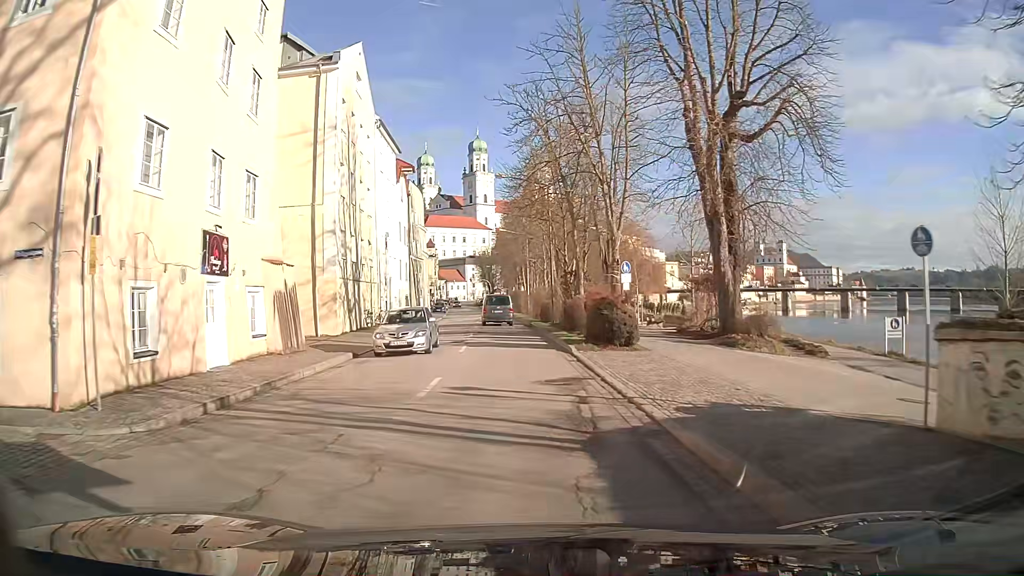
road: primary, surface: asphalt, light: Day
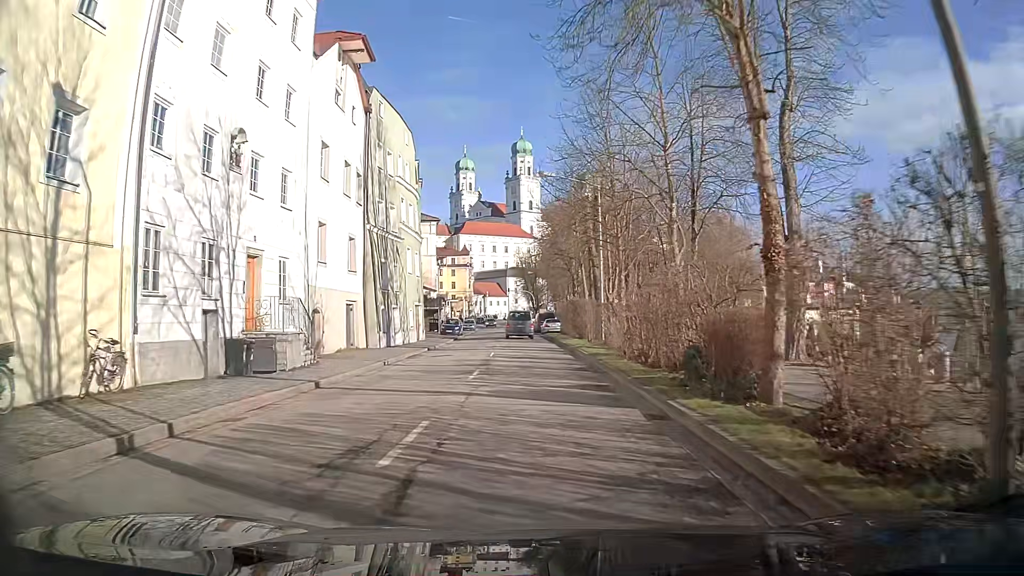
(-1.3, +32.3) m; -4°
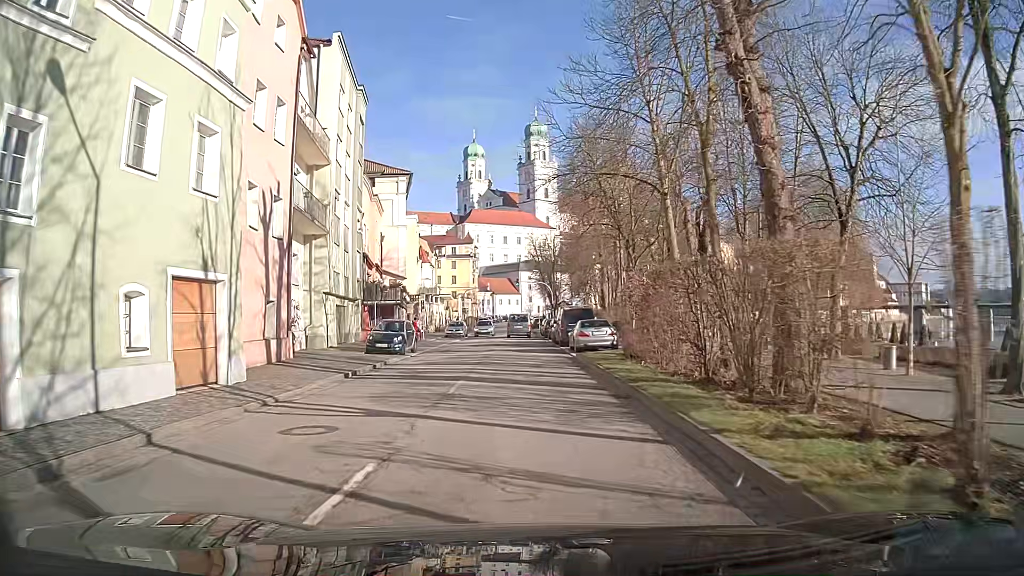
(-0.1, +29.5) m; -1°
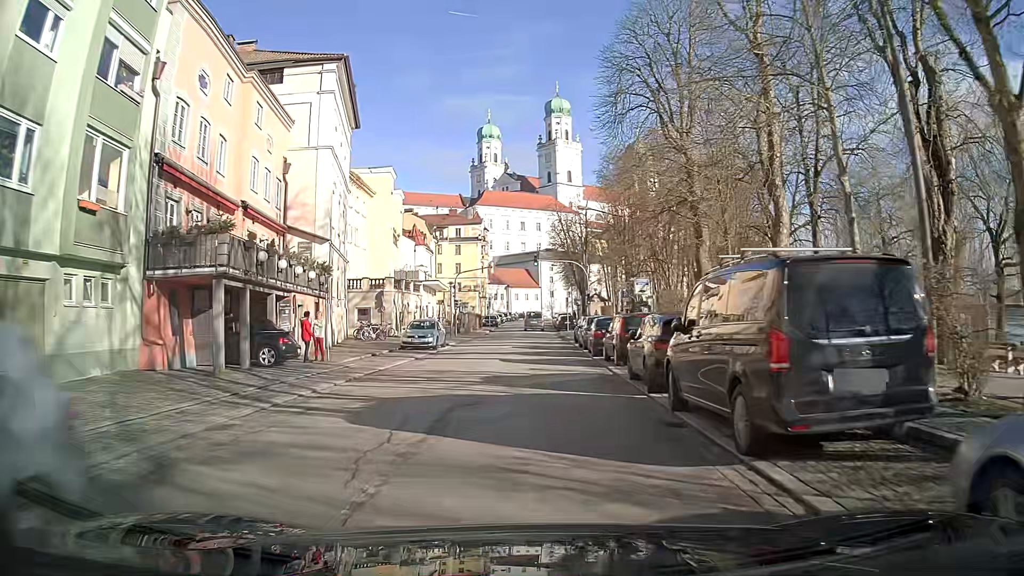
(-0.3, +27.6) m; -1°
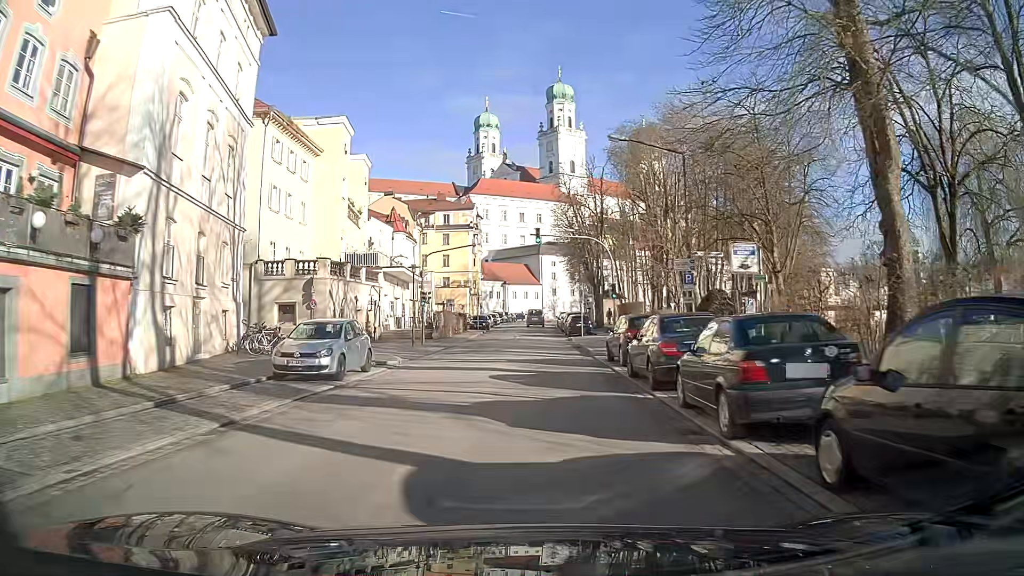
(-0.1, +16.6) m; 0°
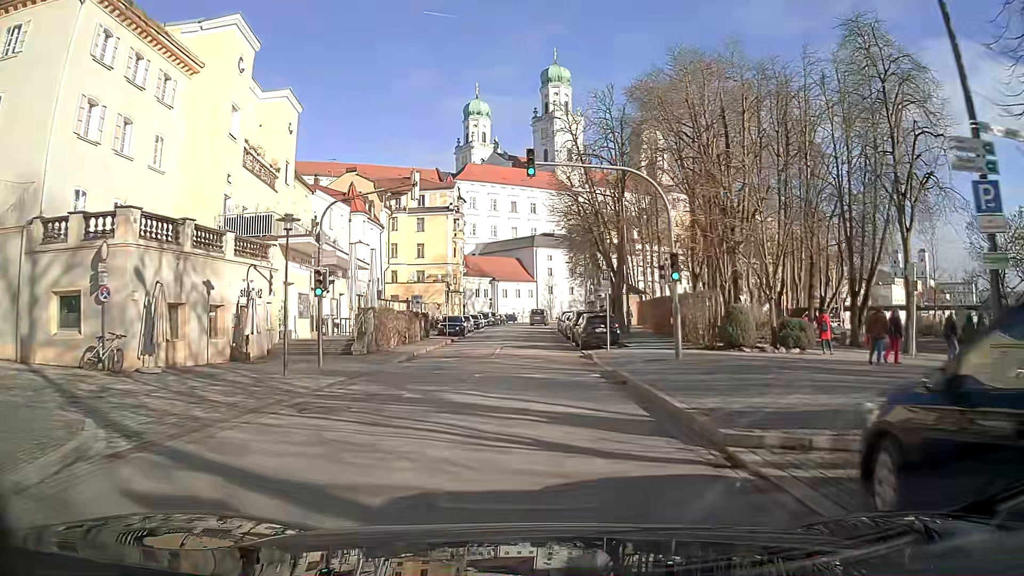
(+0.1, +18.0) m; +1°
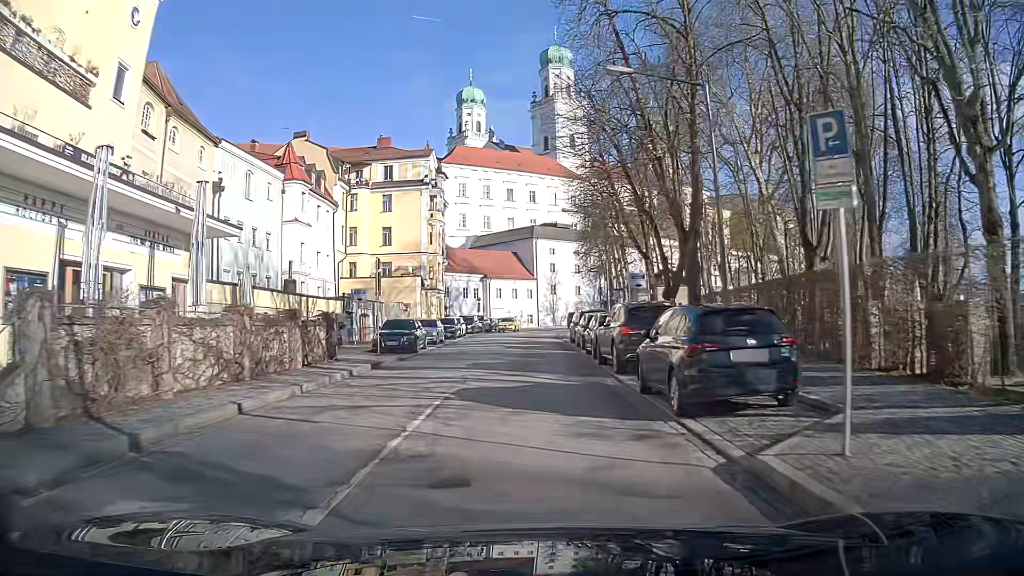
(0.0, +19.2) m; 0°
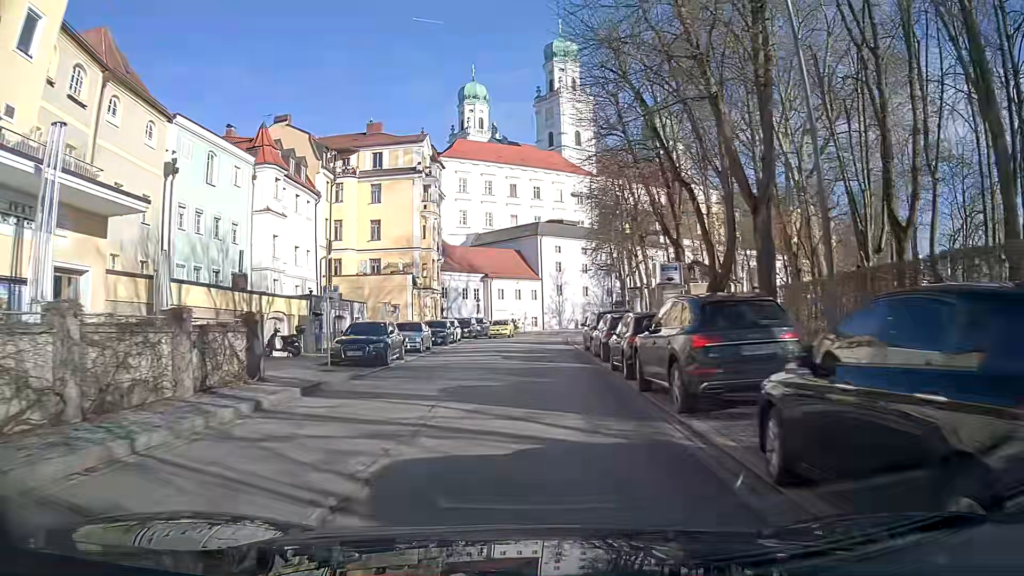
(0.0, +6.5) m; 0°
(0, +10) (0, +20) (0, +30) (0, +40) (+1, +50) (+2, +60) (+5, +70) (+9, +79) (+14, +87) (+20, +95) m
